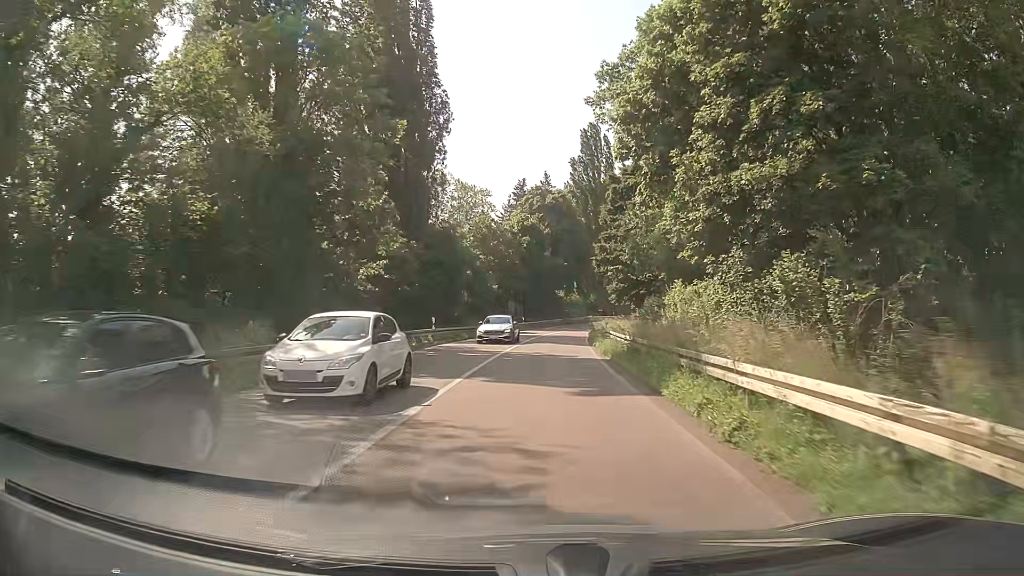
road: trunk_link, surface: asphalt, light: Day
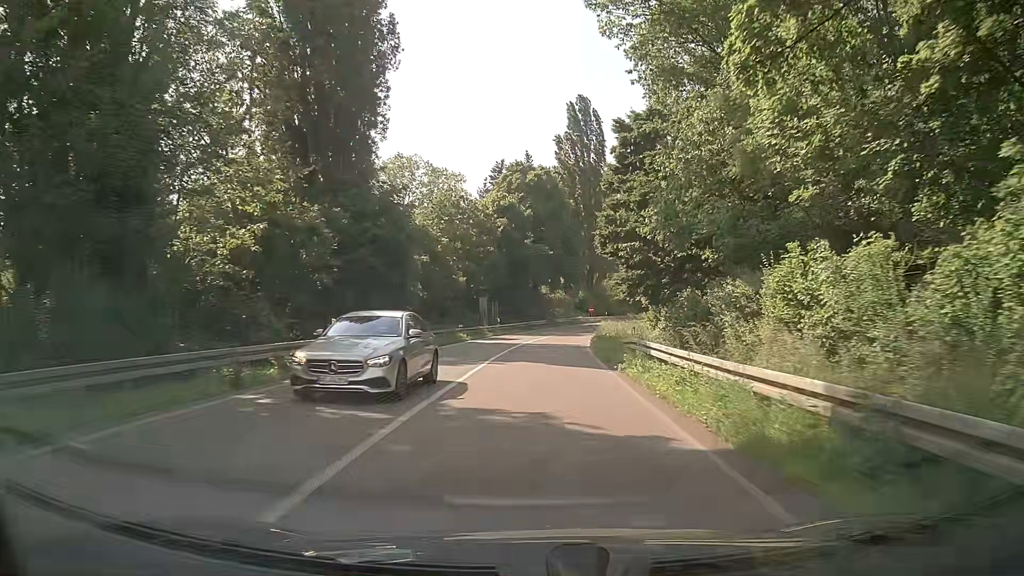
(+0.2, +15.2) m; +2°
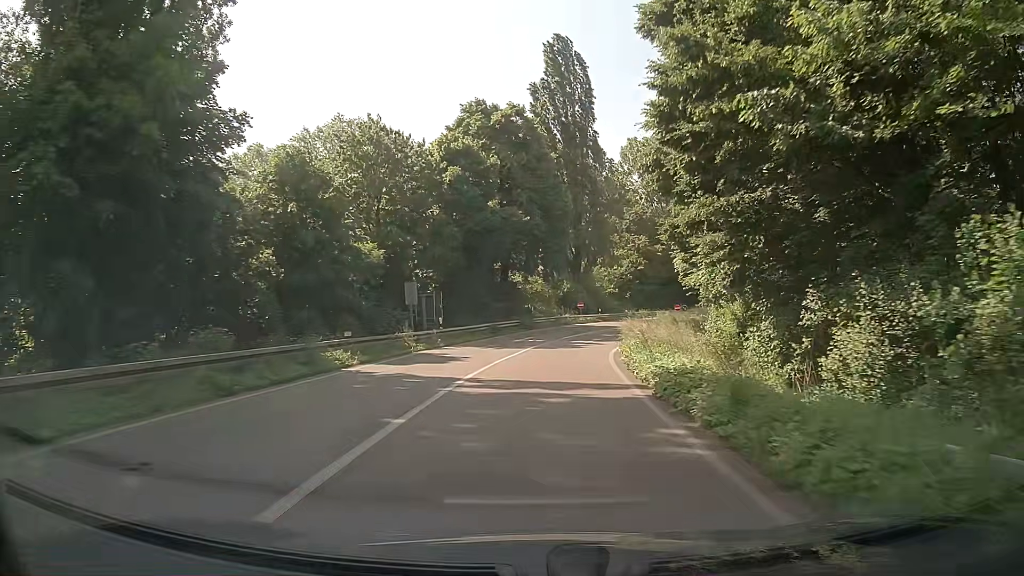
(+0.4, +22.4) m; +2°
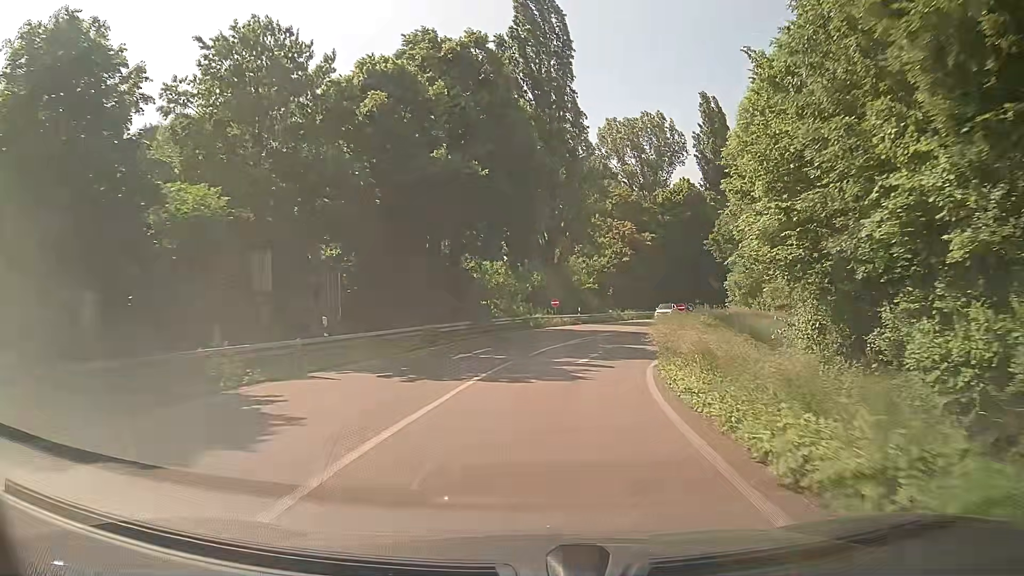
(+0.3, +14.6) m; +2°
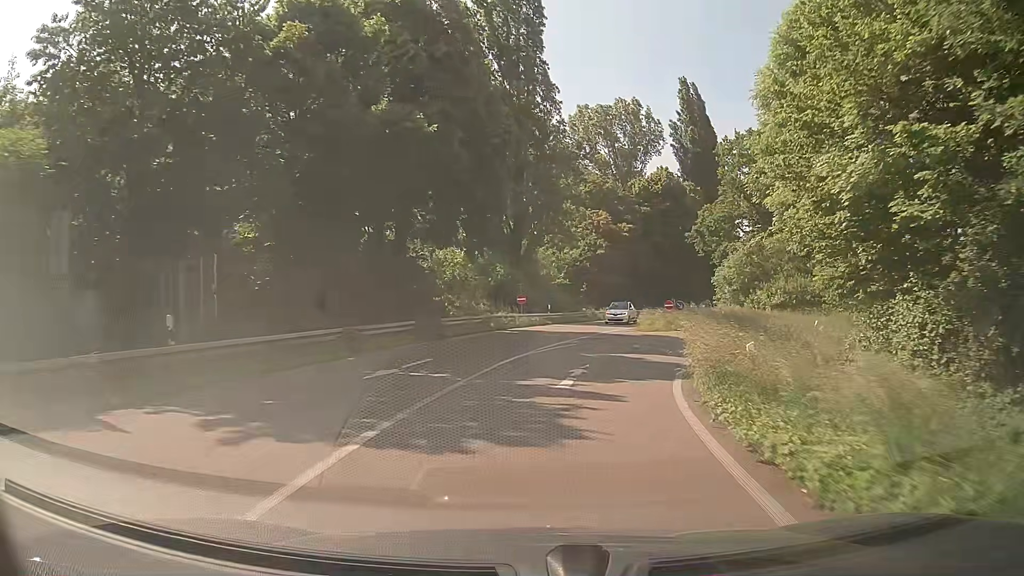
(+0.2, +7.1) m; +4°
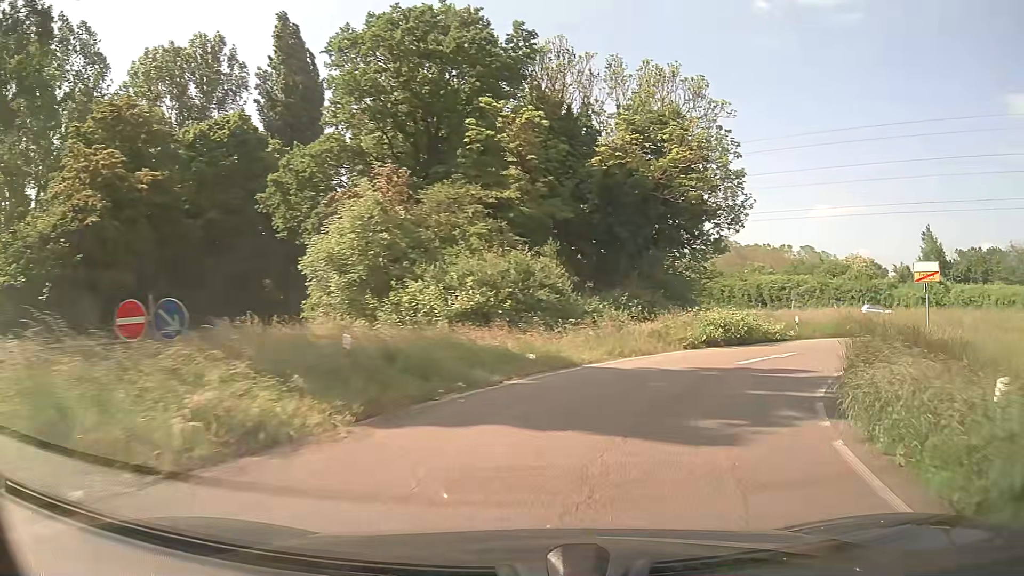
(+7.1, +31.1) m; +35°
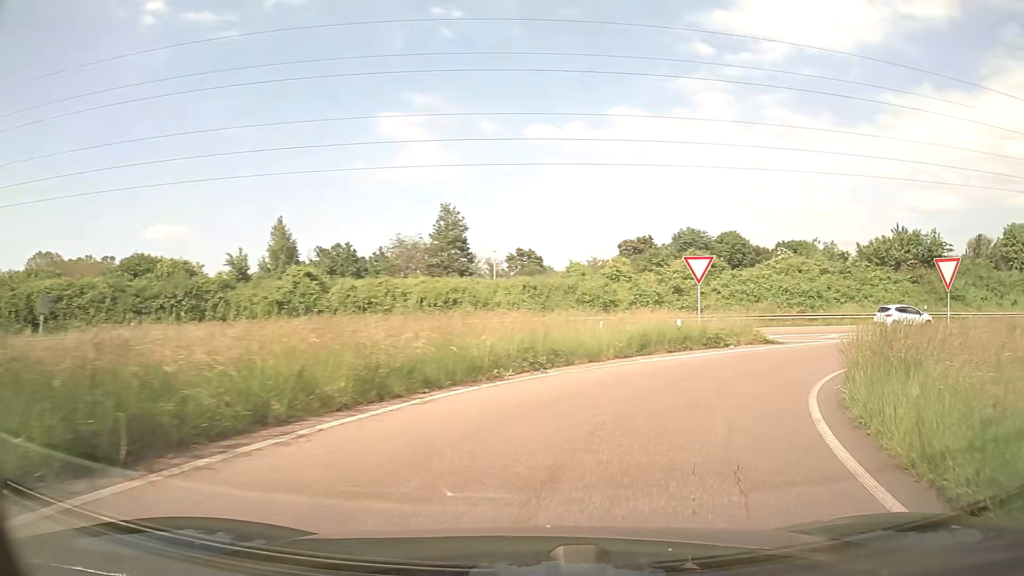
(+13.0, +24.6) m; +57°
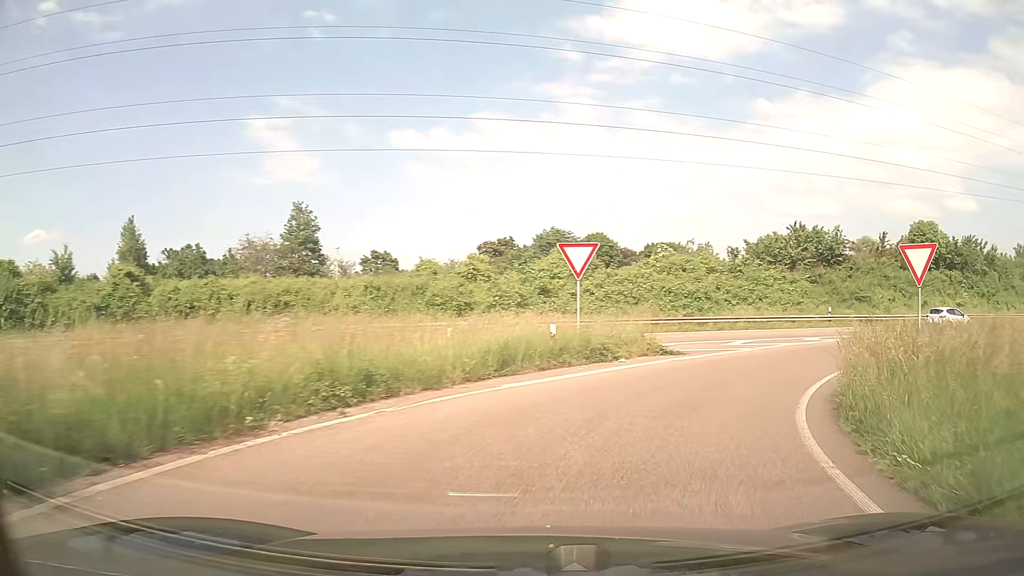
(+0.6, +5.7) m; +12°
(+2, +10) (+6, +19) (+14, +25) (+22, +31) (+31, +35) (+40, +39) (+50, +42) (+59, +46) (+68, +49) (+78, +53) m
